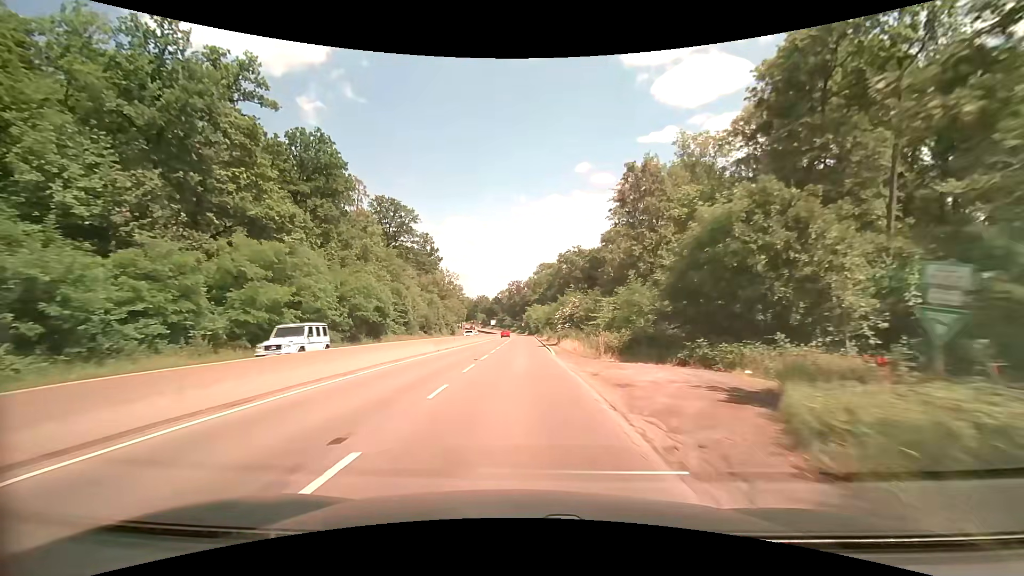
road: trunk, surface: asphalt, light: Day
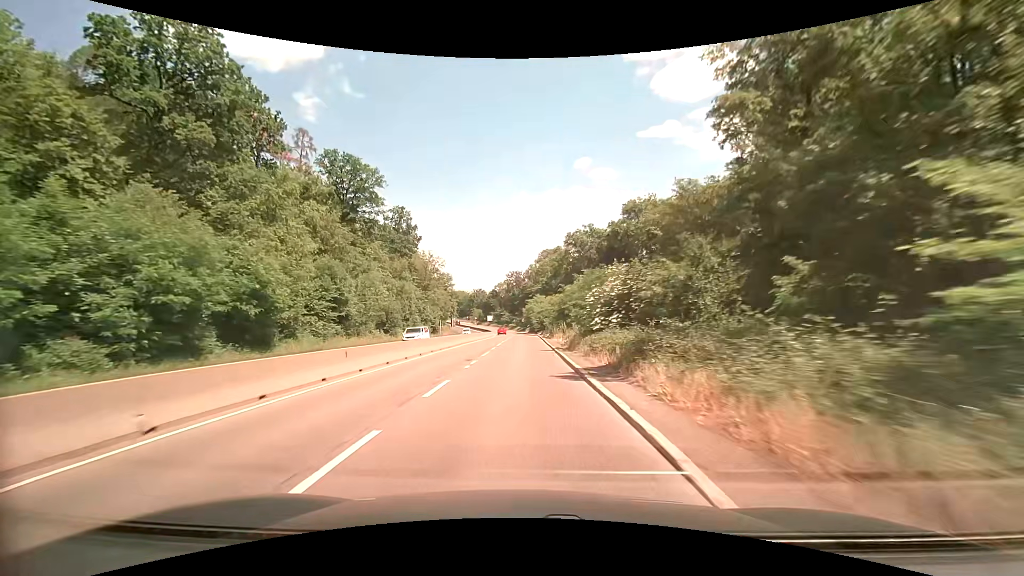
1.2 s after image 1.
(0.0, +23.7) m; 0°
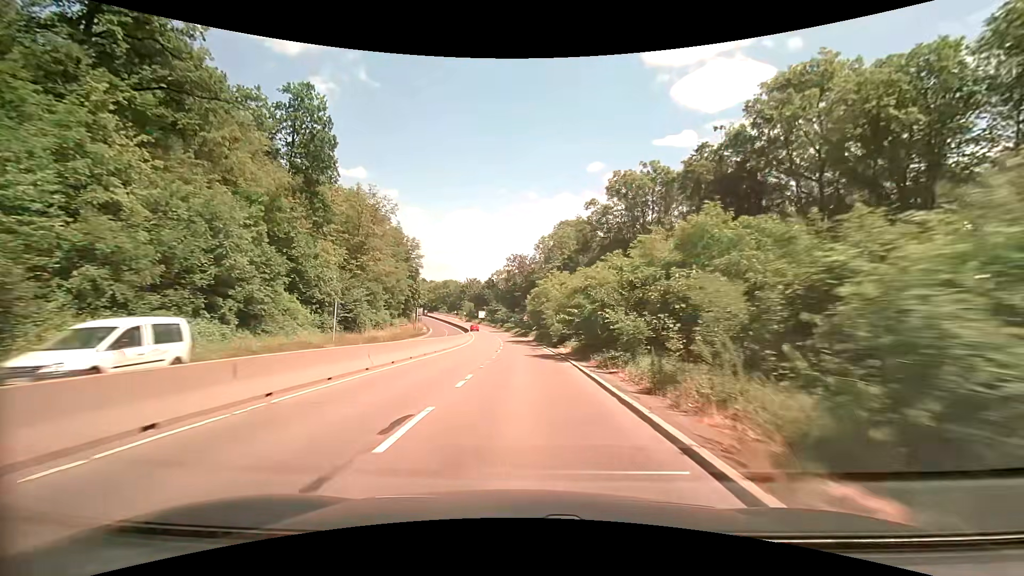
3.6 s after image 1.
(-0.9, +46.8) m; -1°
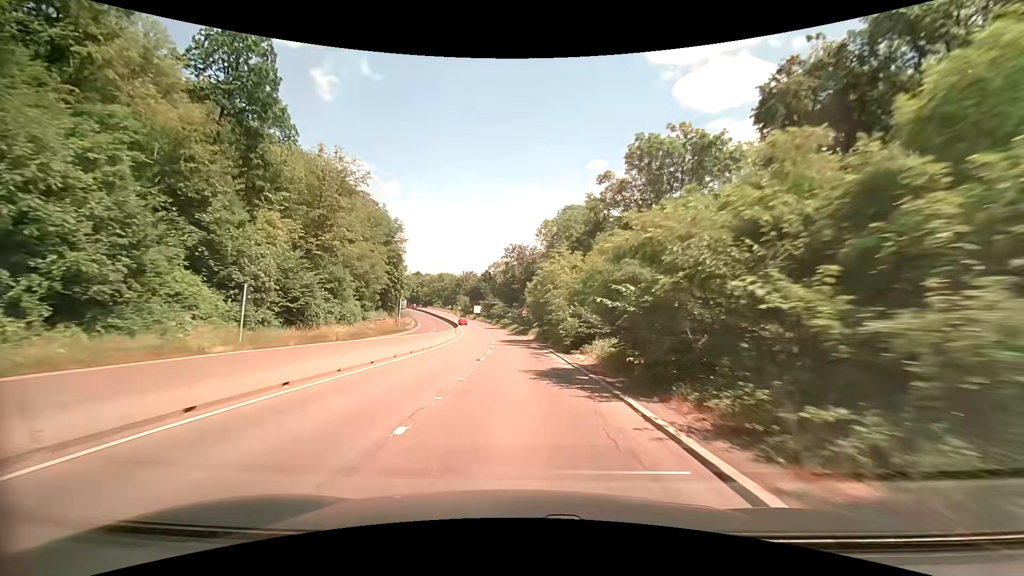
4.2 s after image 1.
(0.0, +11.5) m; +1°
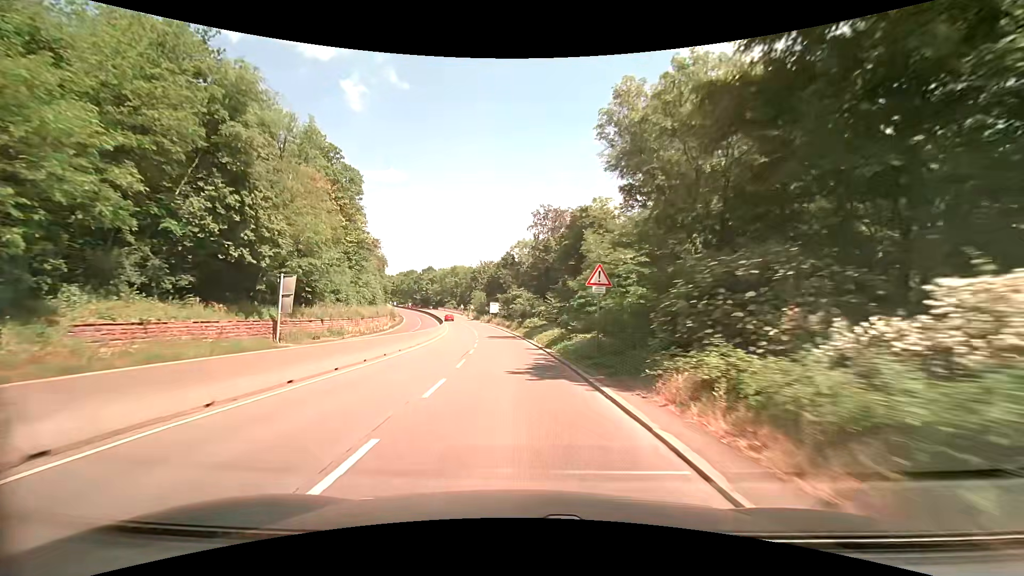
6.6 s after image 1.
(-1.5, +46.0) m; -4°
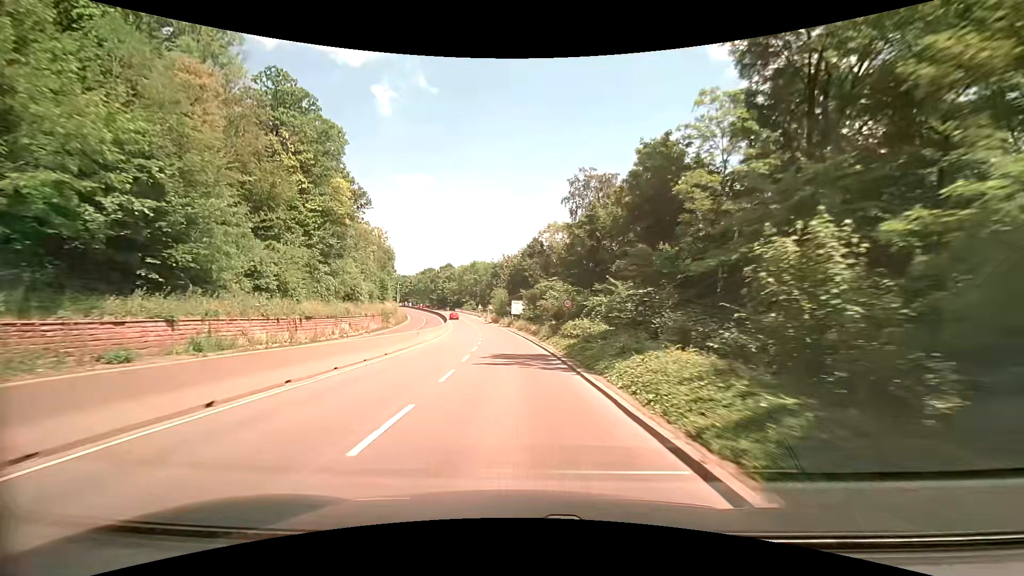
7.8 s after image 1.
(-0.6, +21.8) m; -3°
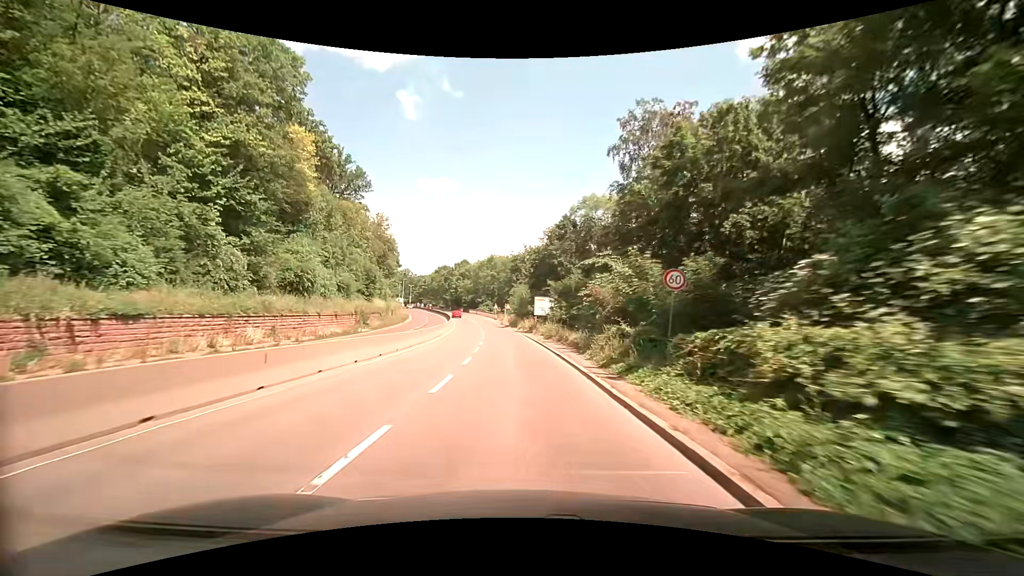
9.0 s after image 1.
(-0.6, +19.9) m; -3°
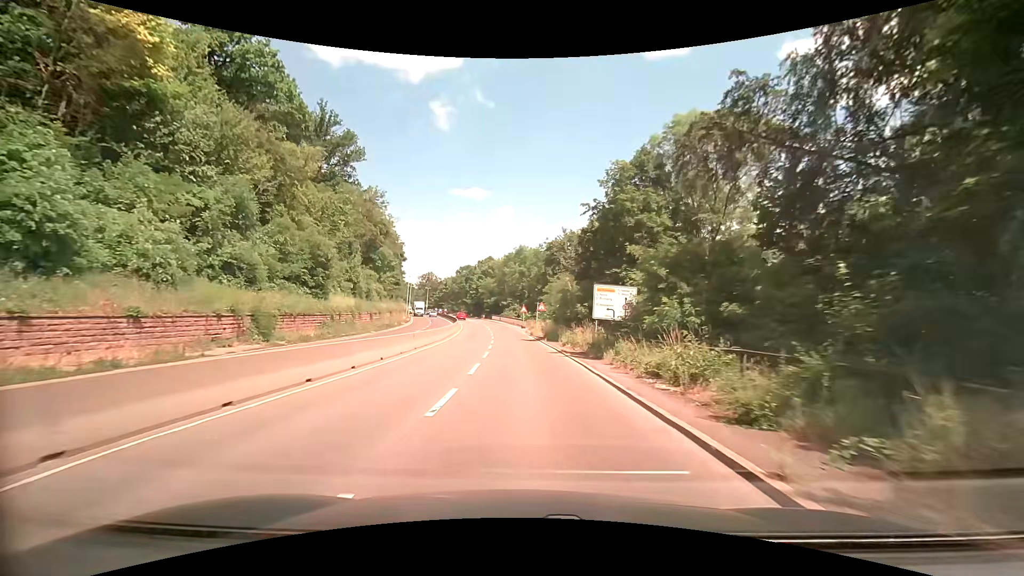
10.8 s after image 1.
(-1.0, +26.8) m; -4°
(0, +10) (0, +20) (0, +30) (-1, +40) (-1, +50) (-2, +60) (-4, +70) (-5, +80) (-7, +90) (-9, +99) m
